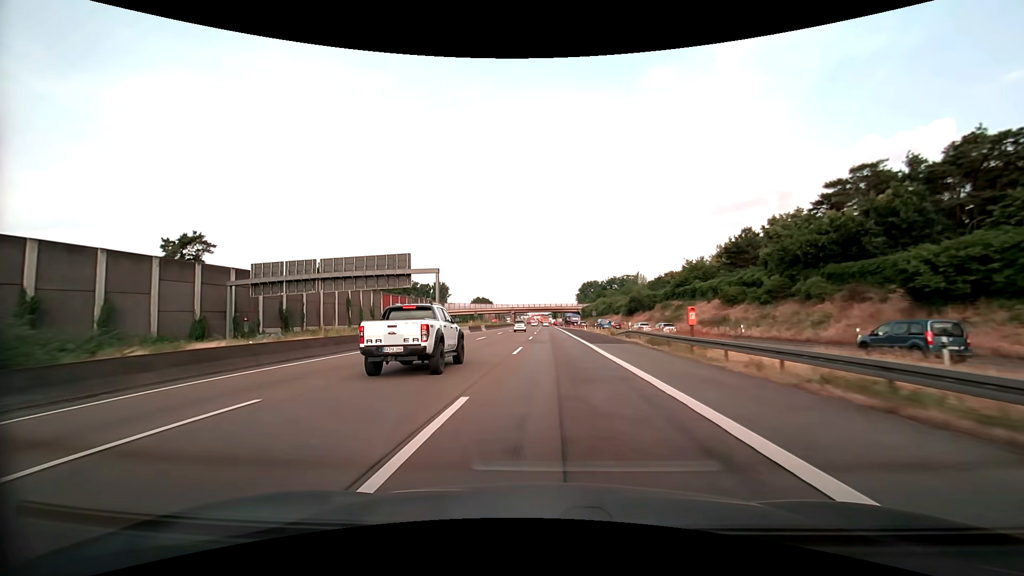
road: motorway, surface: asphalt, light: Day
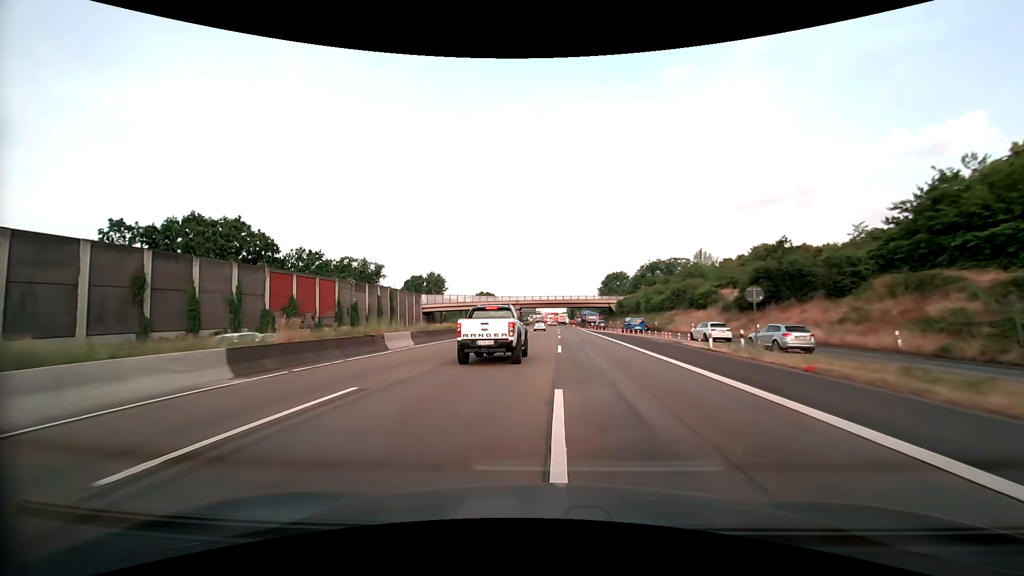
(-1.1, +52.9) m; -2°
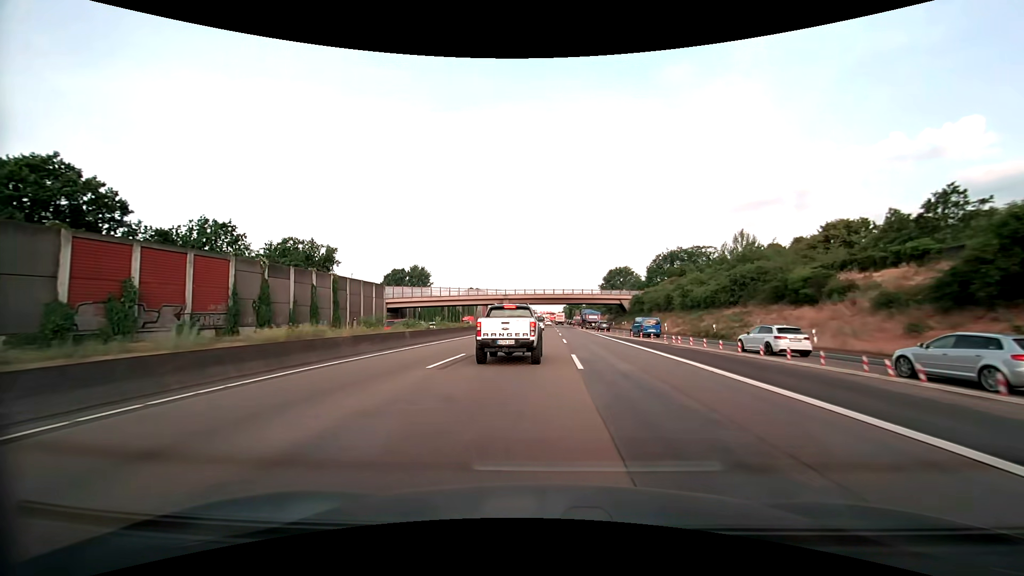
(+0.1, +26.0) m; +1°
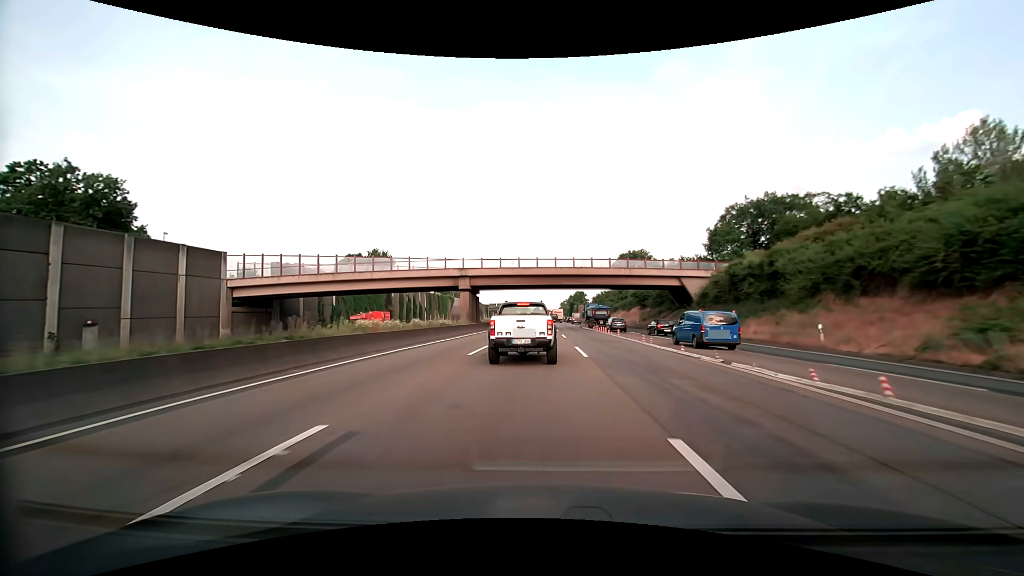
(+0.3, +49.4) m; +1°
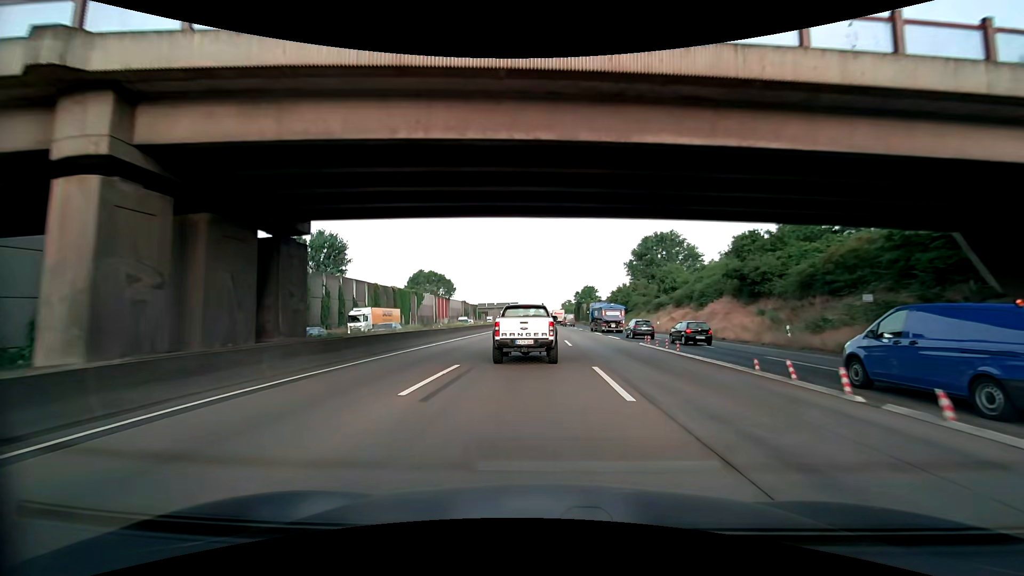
(+0.1, +45.1) m; 0°
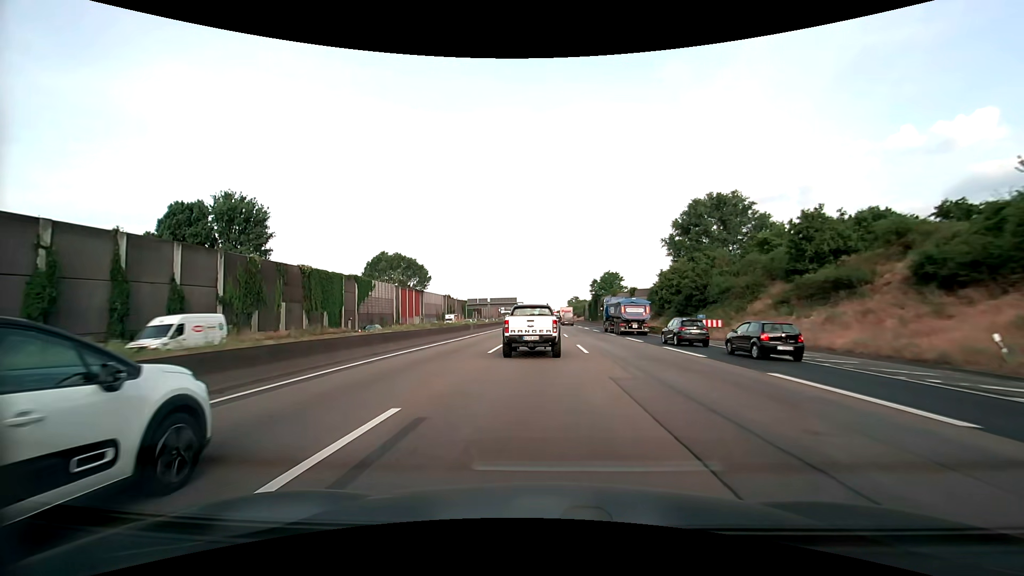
(-0.3, +43.3) m; 0°
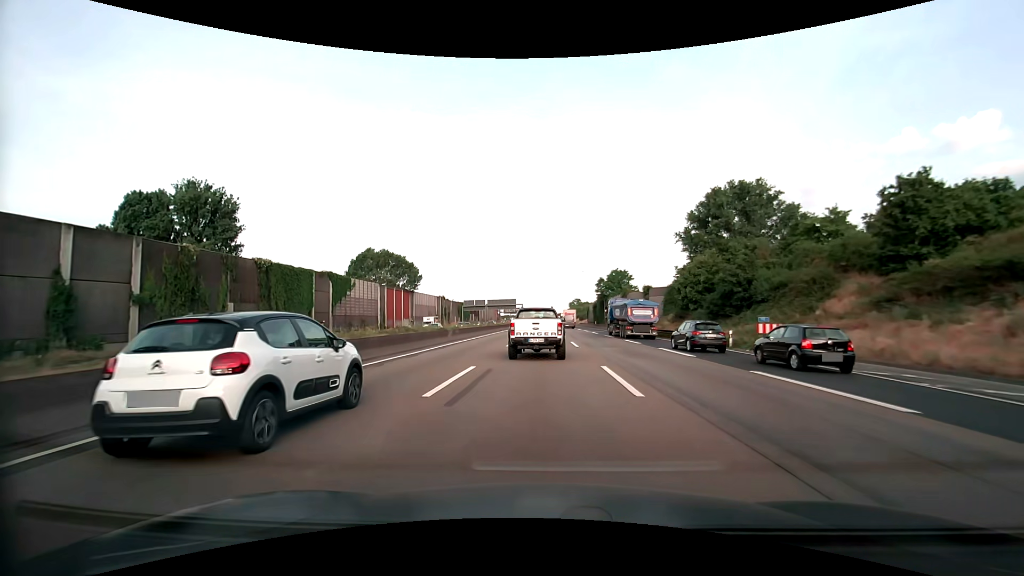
(0.0, +10.7) m; 0°
